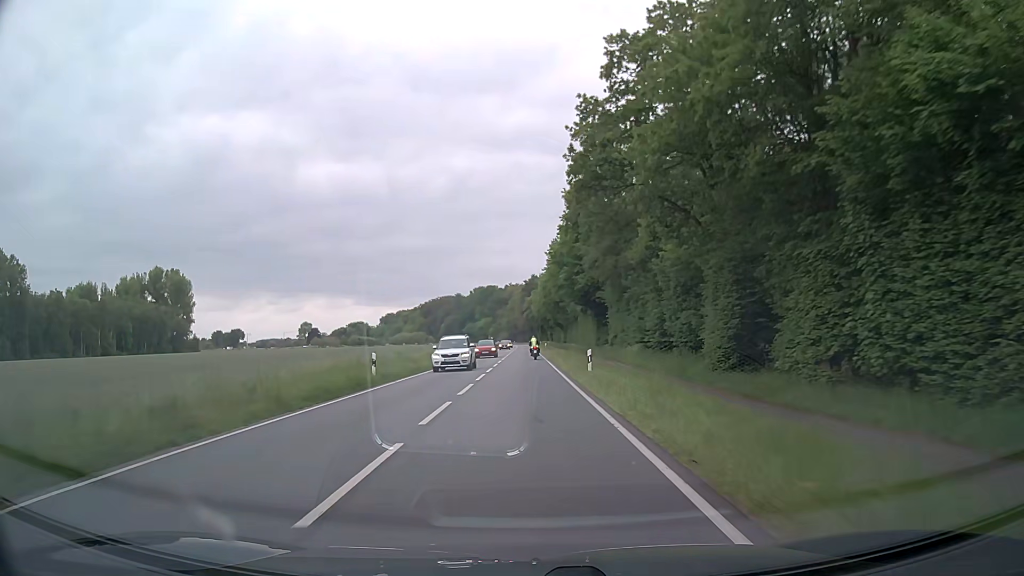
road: primary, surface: asphalt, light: Day
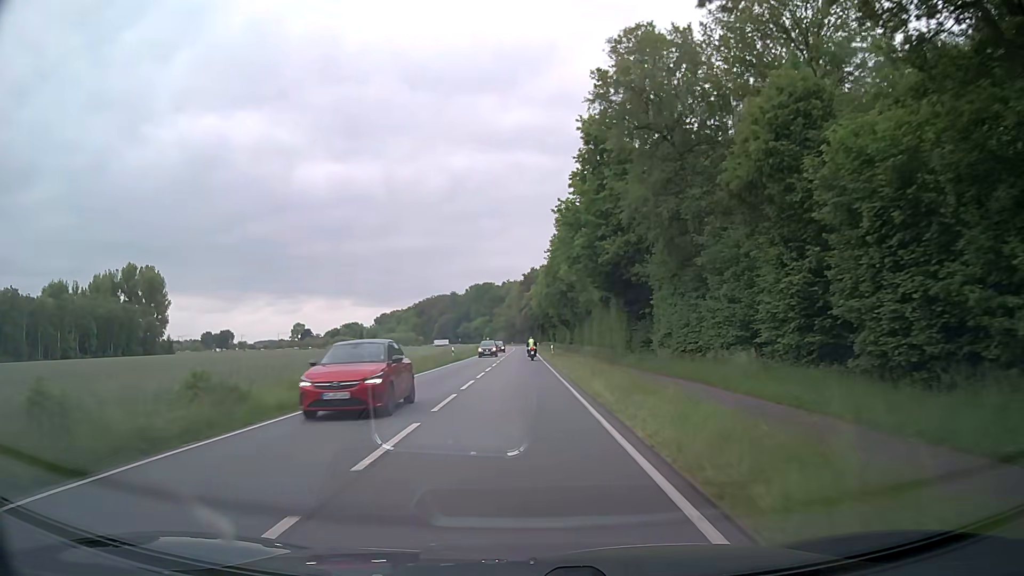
(+0.1, +21.8) m; 0°
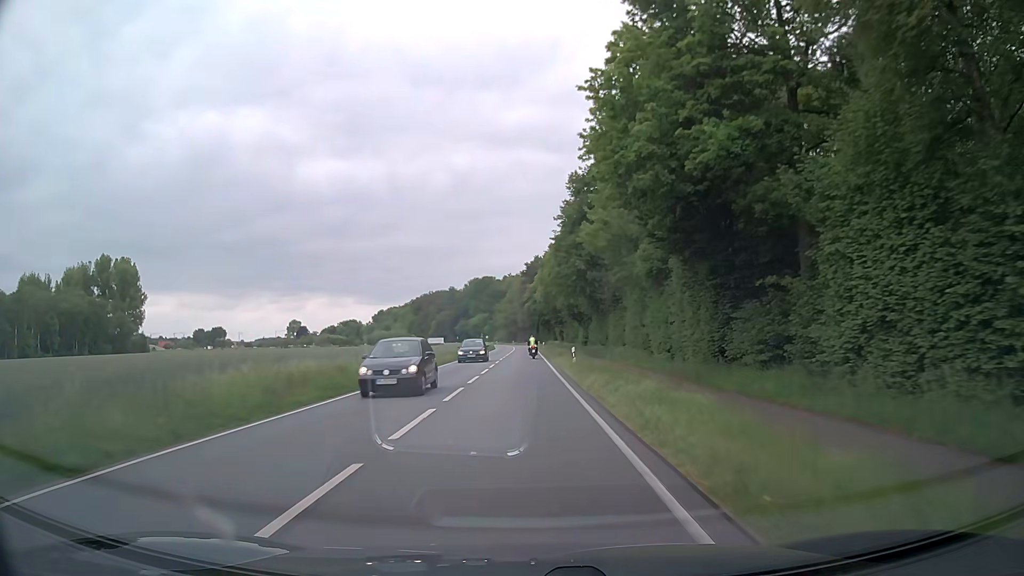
(0.0, +21.8) m; 0°
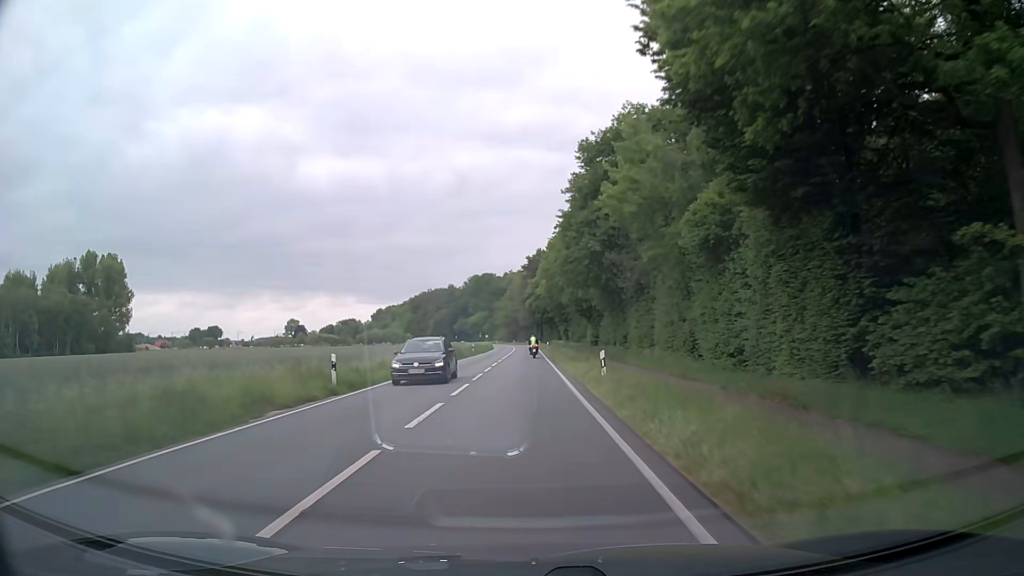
(0.0, +10.9) m; -1°
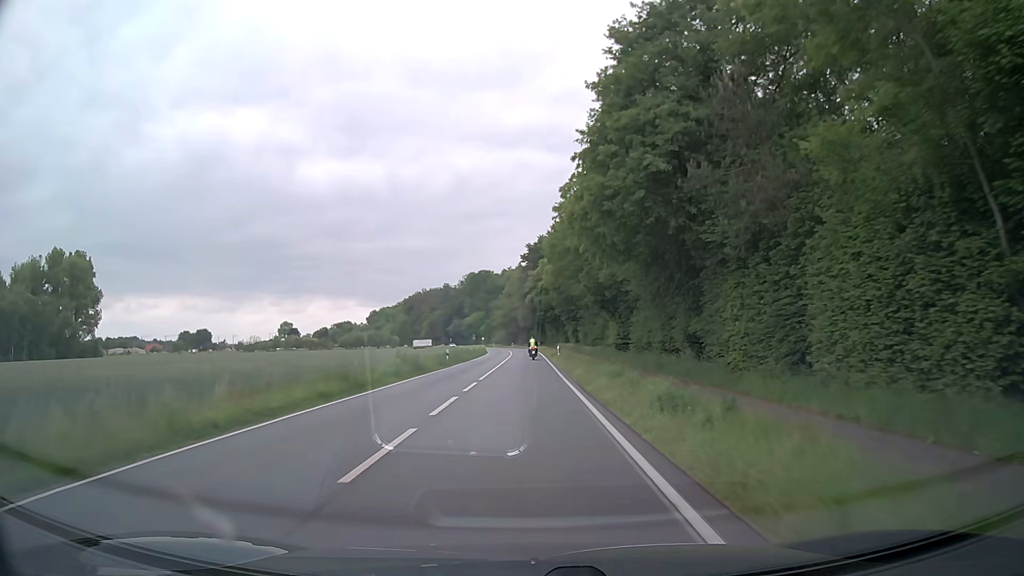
(+0.1, +21.9) m; 0°
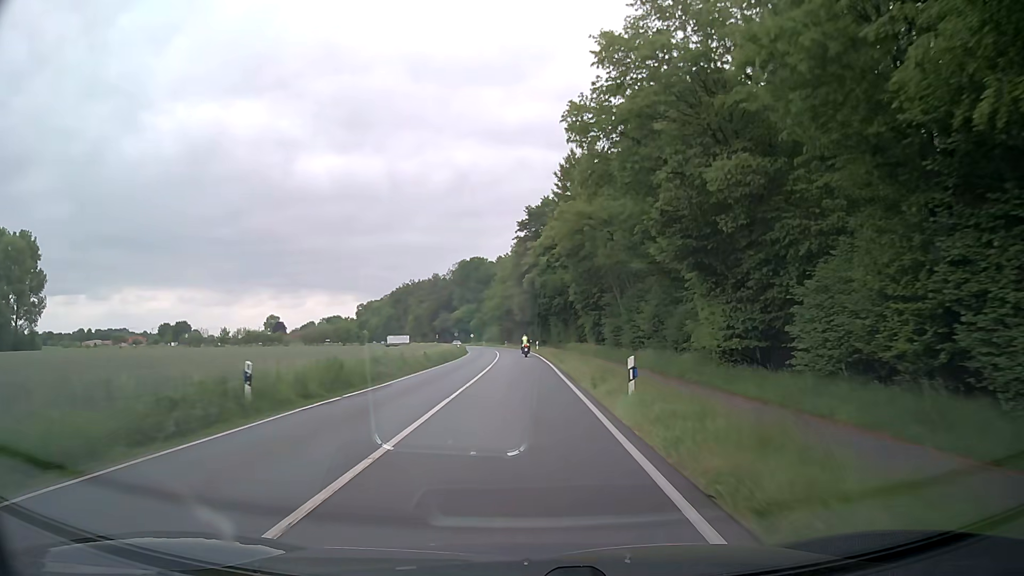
(-0.1, +32.8) m; 0°
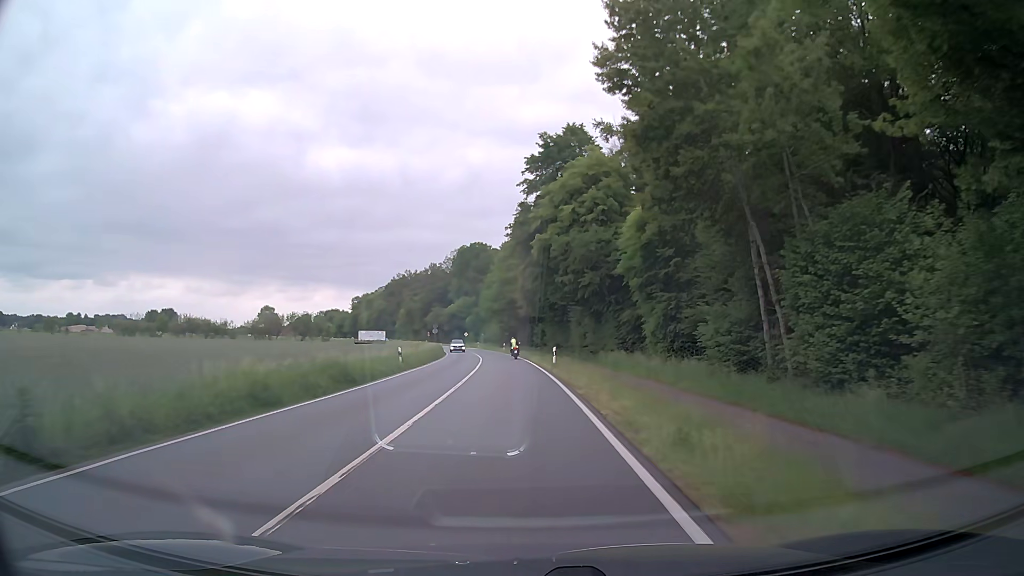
(0.0, +32.7) m; -1°
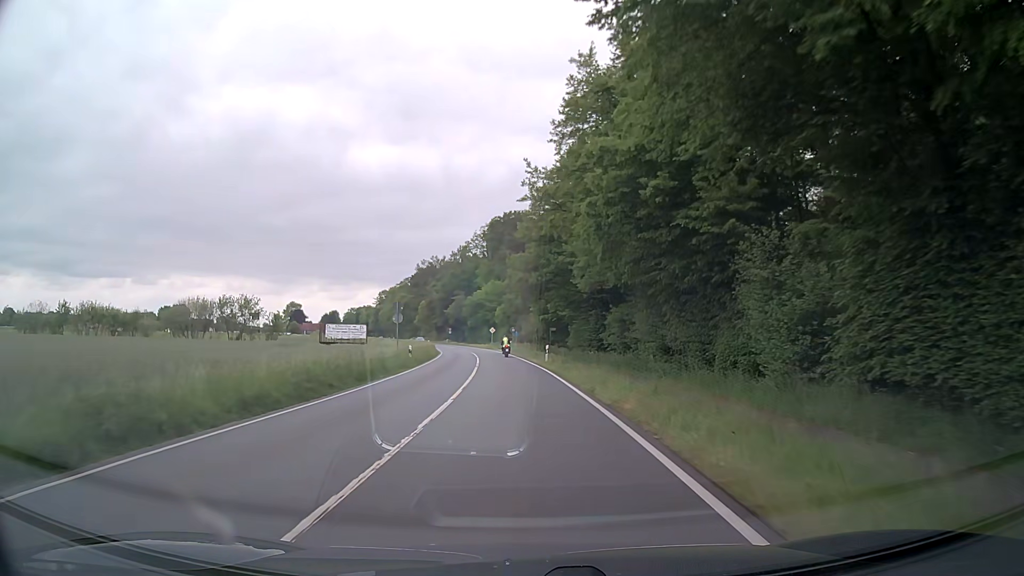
(-1.1, +43.7) m; -3°
(0, +10) (0, +20) (-1, +30) (-1, +40) (-2, +50) (-3, +60) (-4, +70) (-6, +80) (-7, +90) (-9, +99) m
